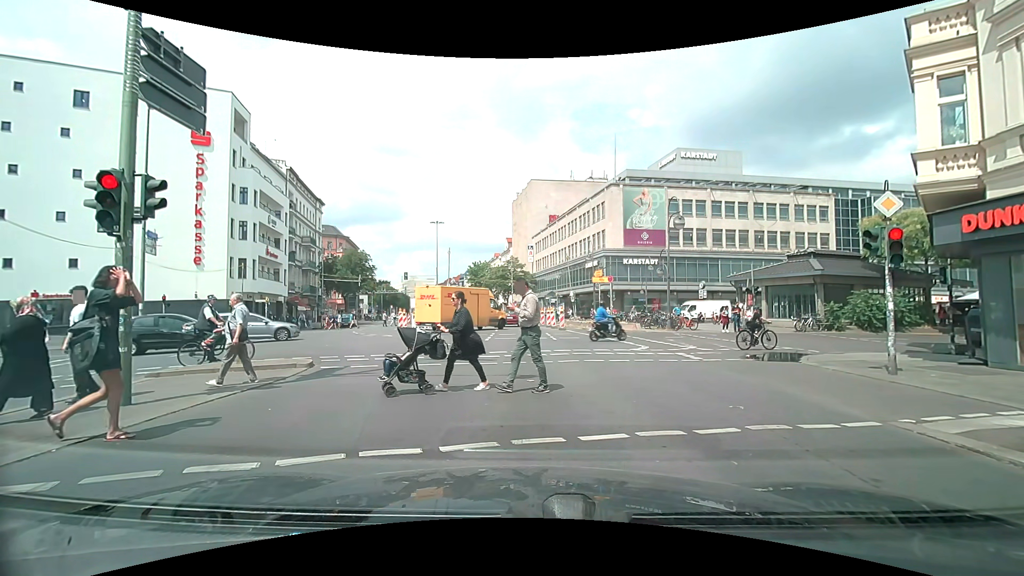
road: secondary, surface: asphalt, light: Day
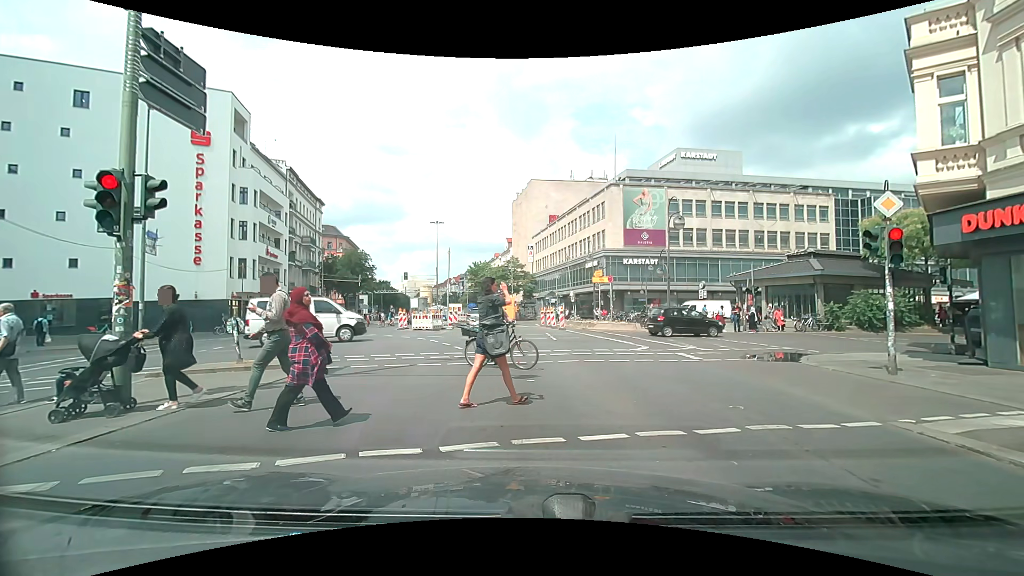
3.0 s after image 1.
(0.0, 0.0) m; 0°
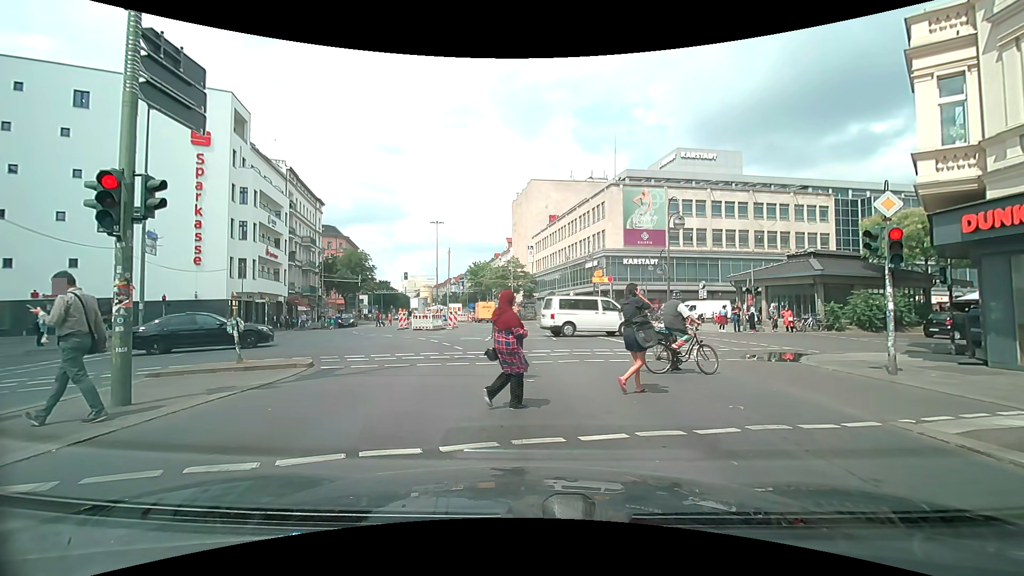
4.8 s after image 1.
(0.0, 0.0) m; 0°
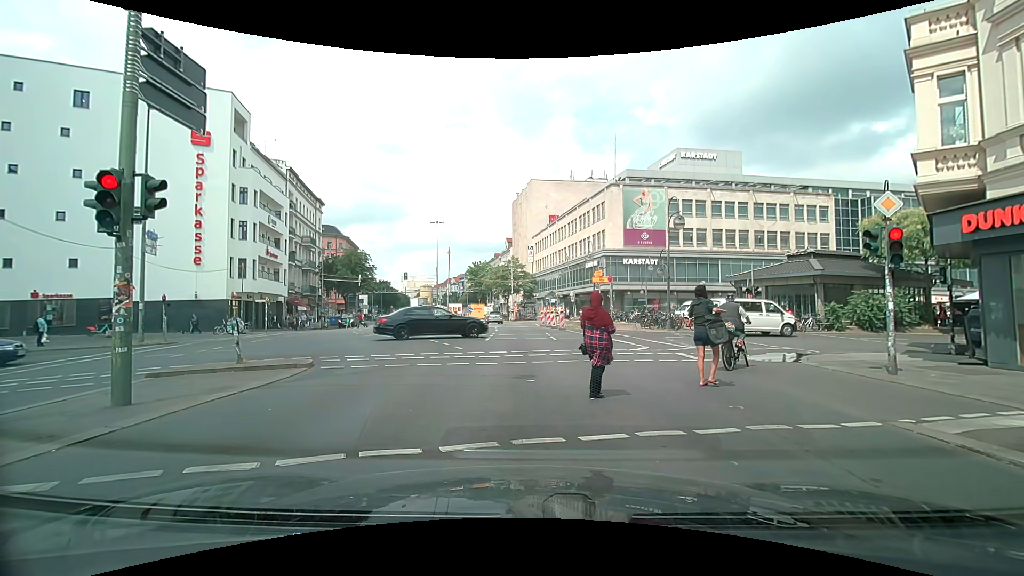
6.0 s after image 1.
(0.0, 0.0) m; 0°
